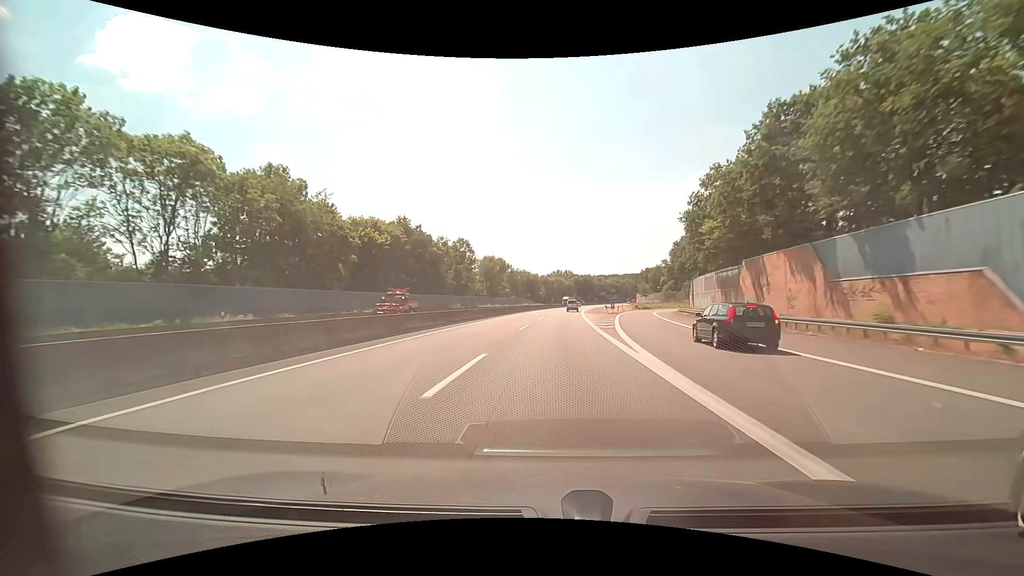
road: motorway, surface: asphalt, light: Day
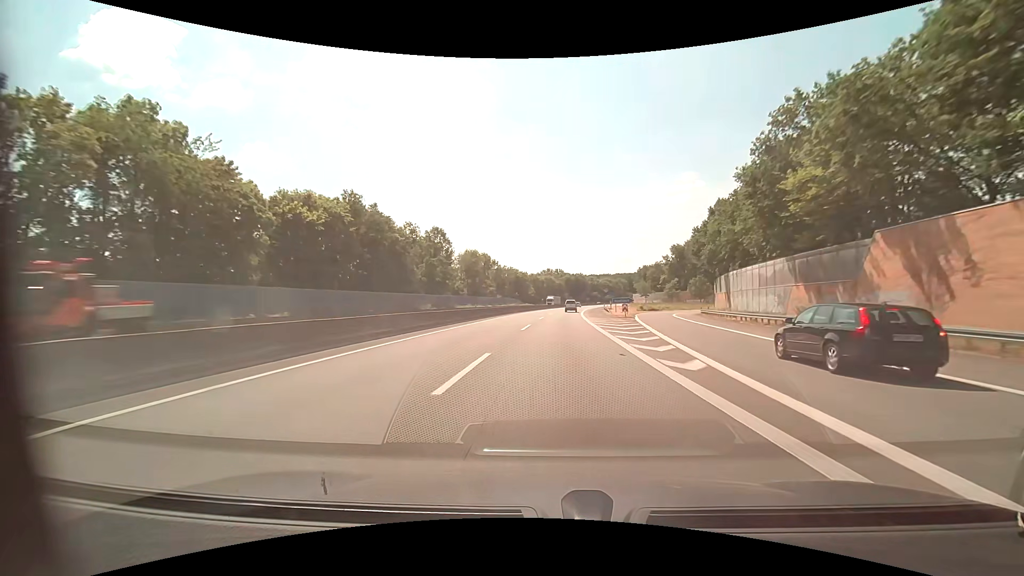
(+0.1, +17.9) m; +1°
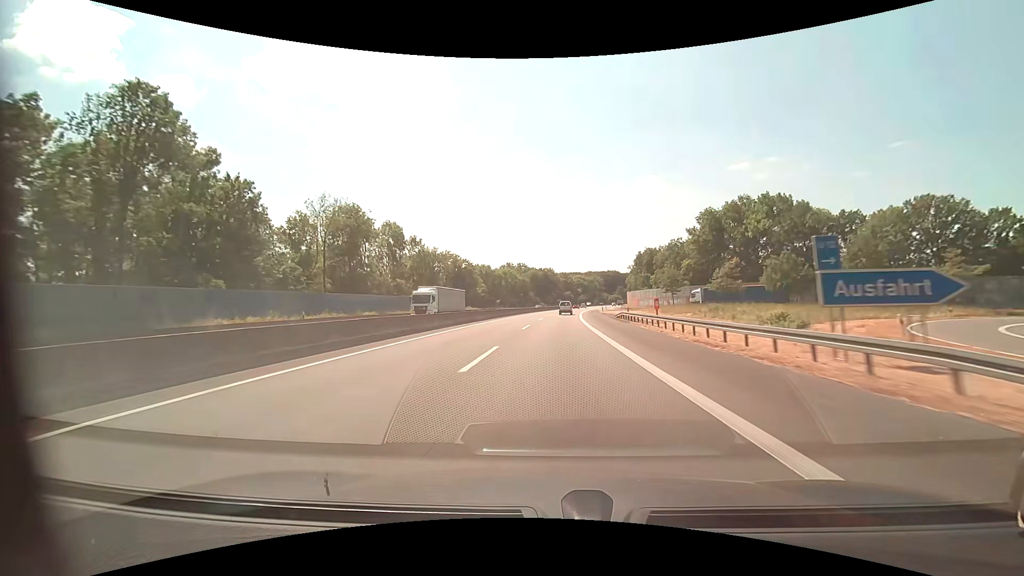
(+2.9, +68.7) m; +4°
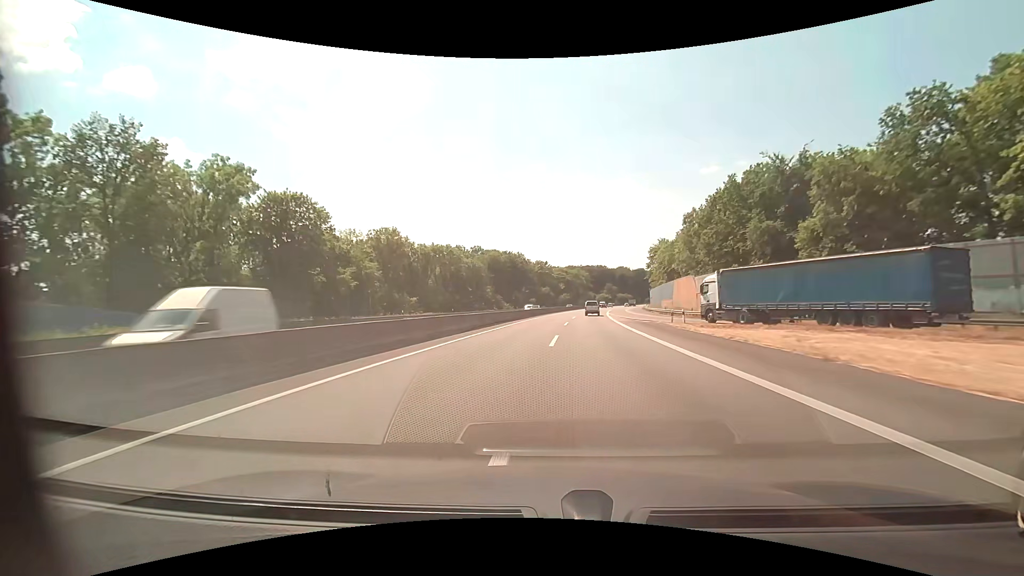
(+2.4, +83.5) m; +3°
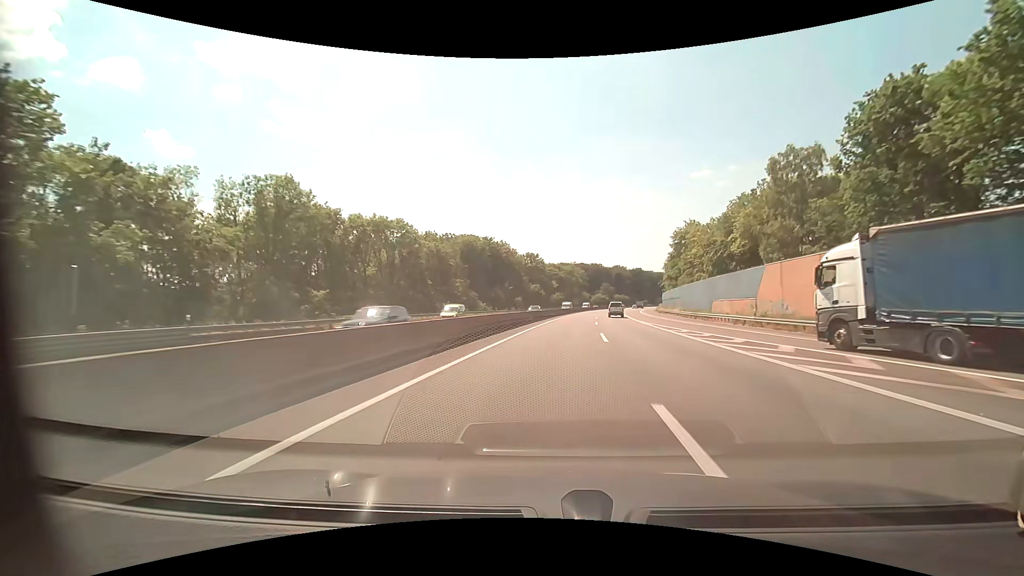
(0.0, +33.5) m; +1°
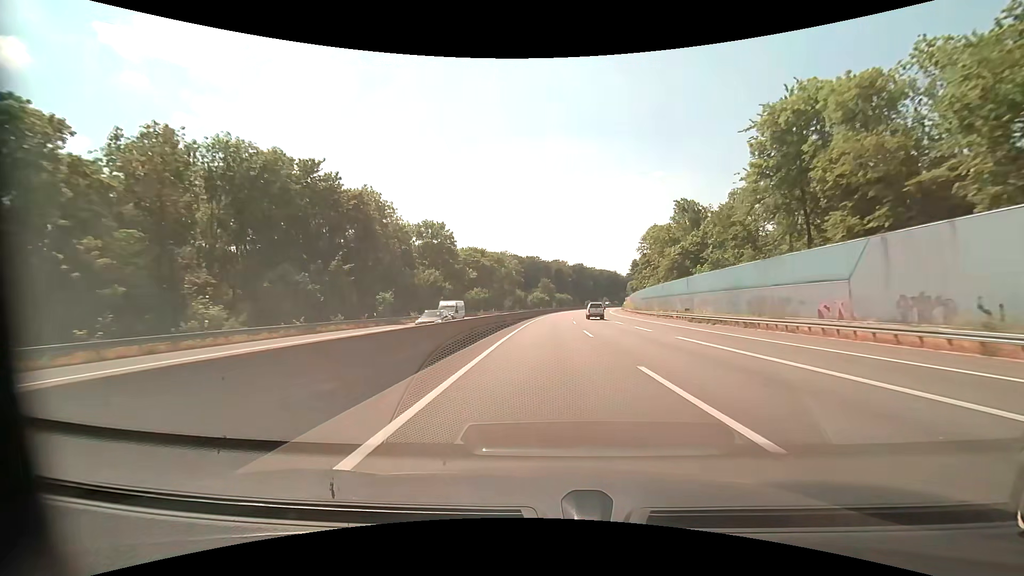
(+4.9, +67.8) m; +8°
(0, +10) (0, +20) (0, +30) (+1, +40) (+1, +50) (+1, +60) (+2, +70) (+2, +80) (+3, +90) (+4, +100) m
